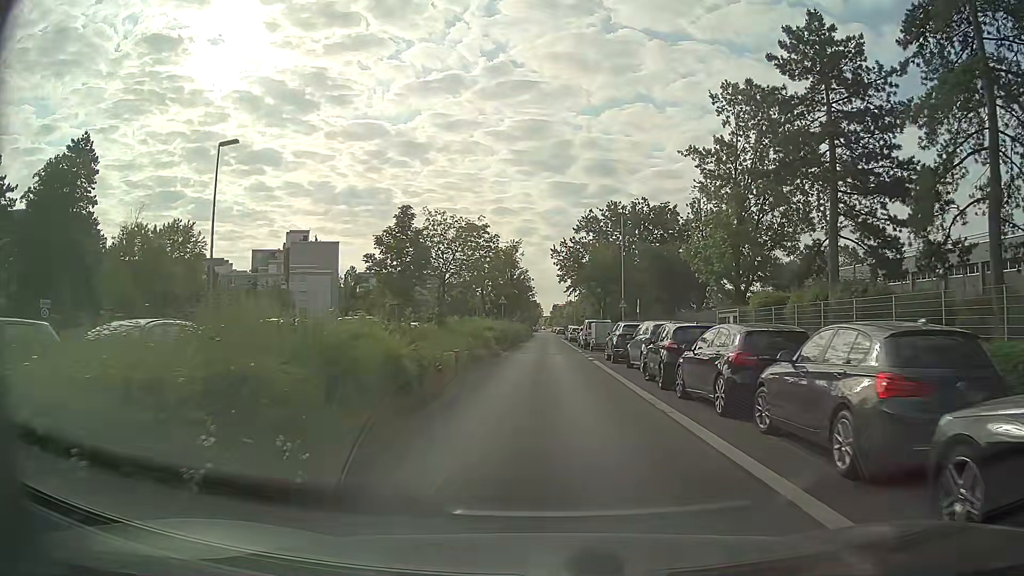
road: unclassified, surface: asphalt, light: Day
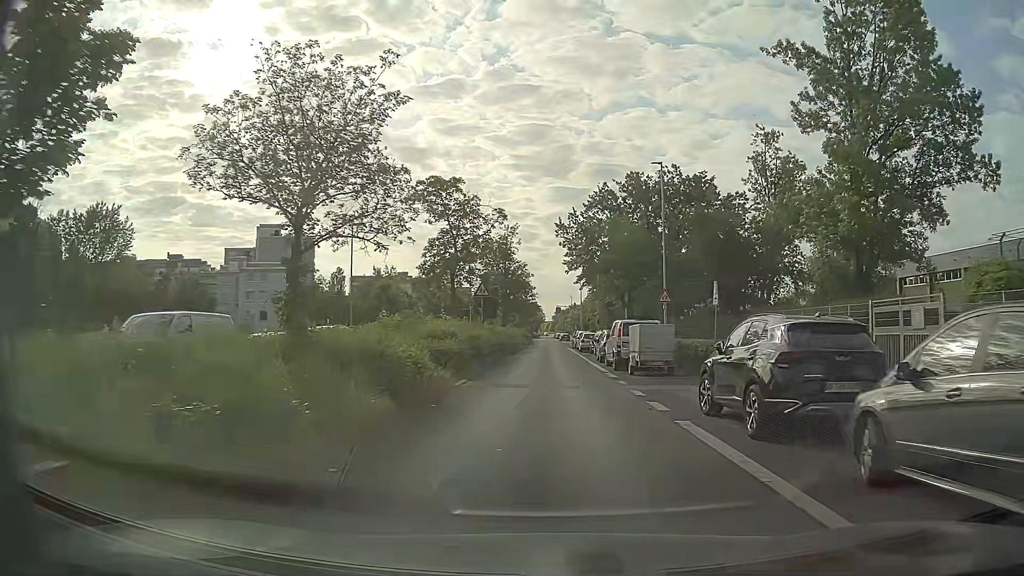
(+0.2, +17.5) m; 0°
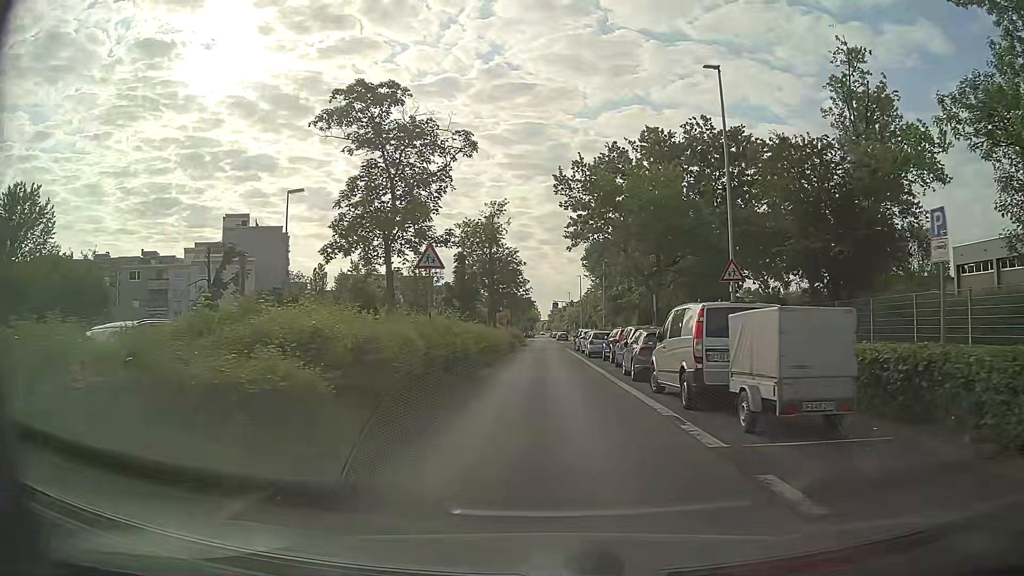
(+0.1, +13.5) m; +1°
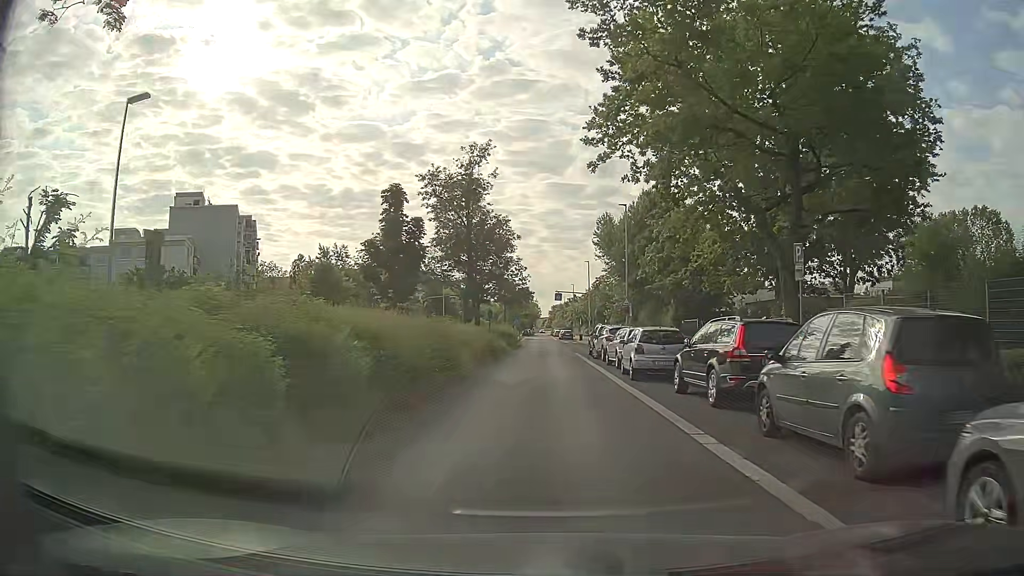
(0.0, +18.5) m; 0°
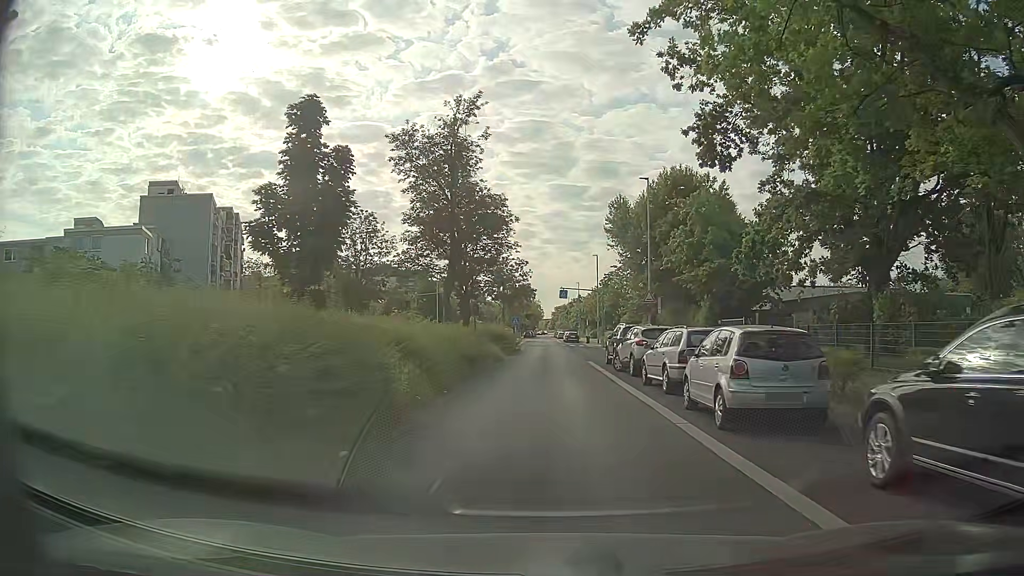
(0.0, +9.2) m; -1°
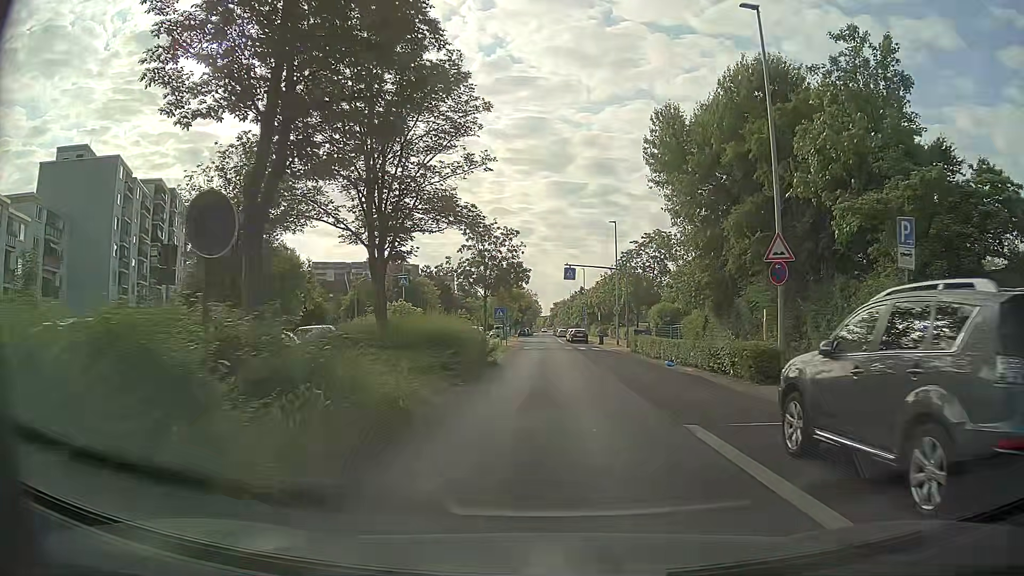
(+0.1, +22.4) m; 0°
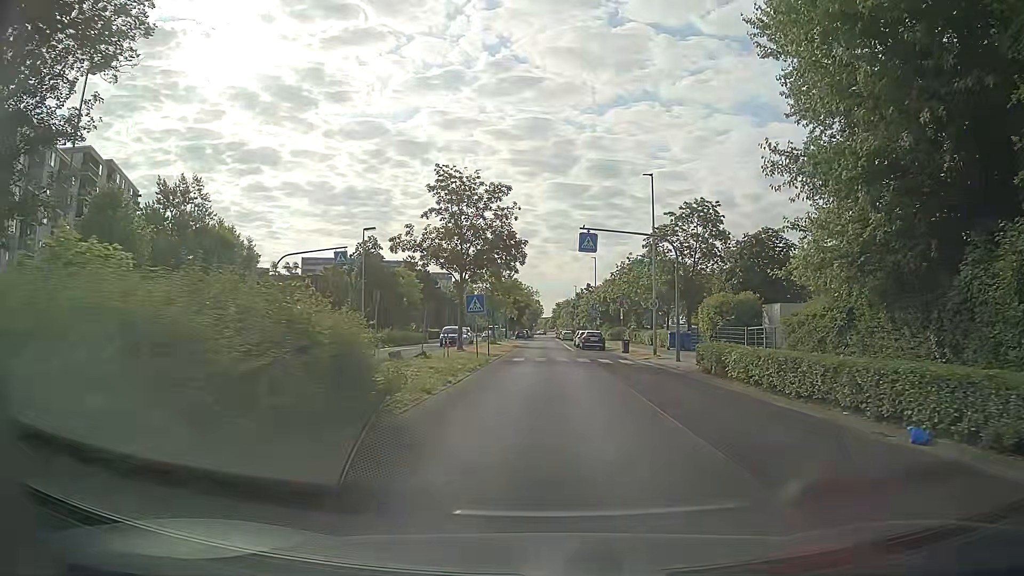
(0.0, +18.1) m; 0°
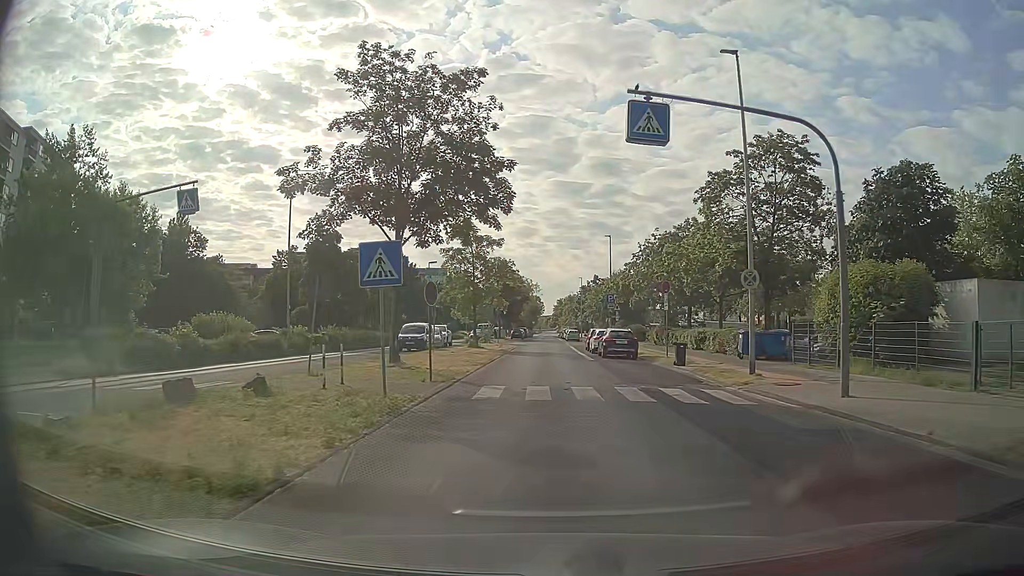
(-0.1, +17.7) m; 0°
(0, +10) (0, +20) (0, +30) (0, +40) (0, +50) (0, +60) (-1, +70) (-1, +80) (-1, +90) (-1, +100) m
